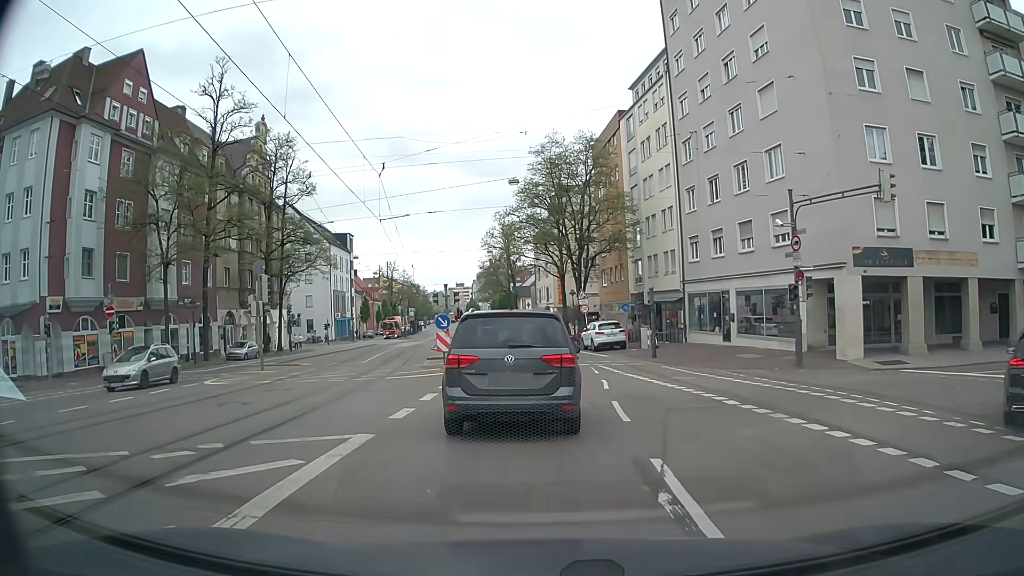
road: tertiary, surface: asphalt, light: Day
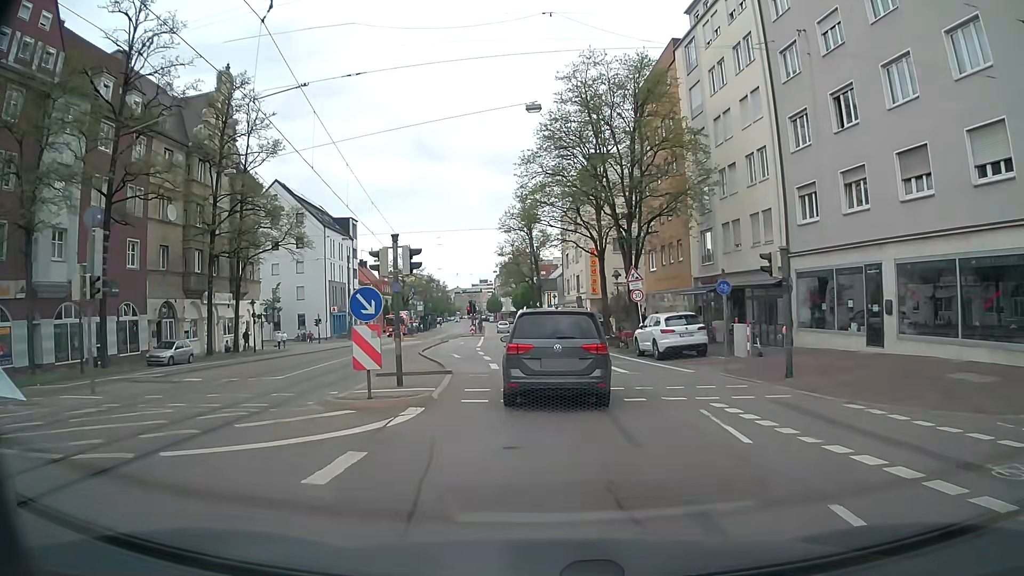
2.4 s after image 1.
(-0.2, +14.5) m; -3°
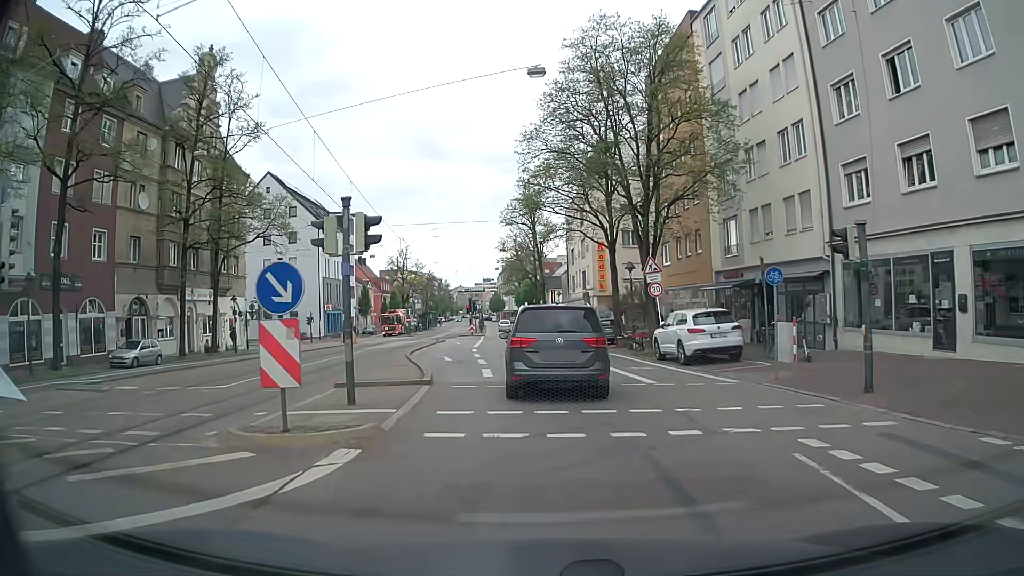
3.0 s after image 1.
(+0.1, +4.1) m; +1°
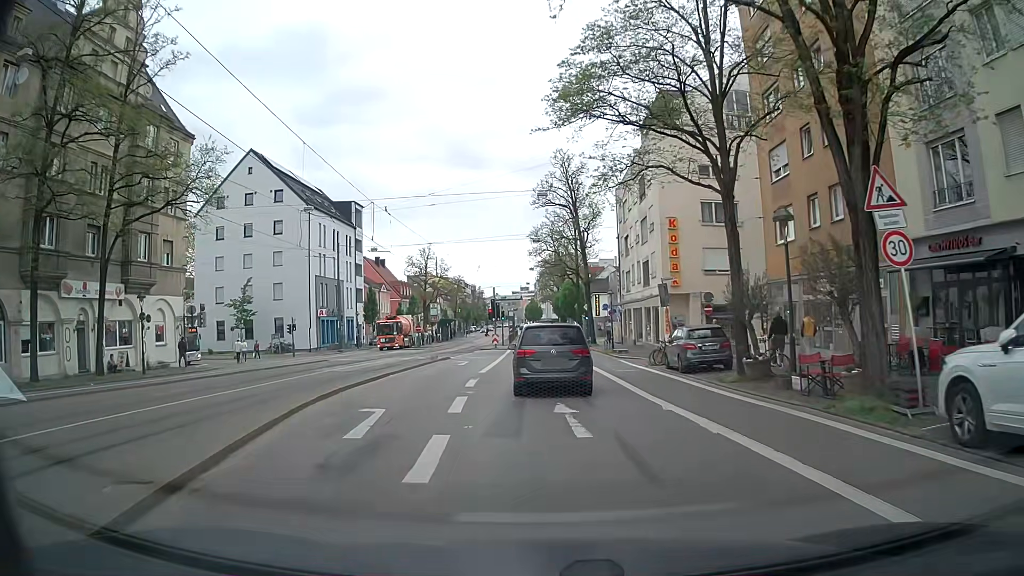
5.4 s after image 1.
(-0.7, +16.9) m; -4°
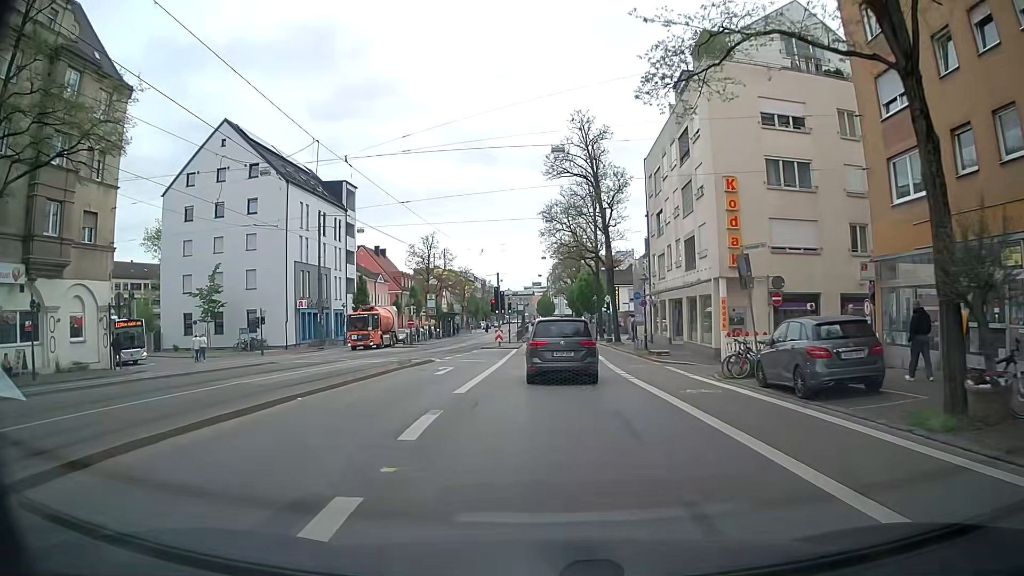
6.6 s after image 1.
(-0.1, +9.9) m; -1°
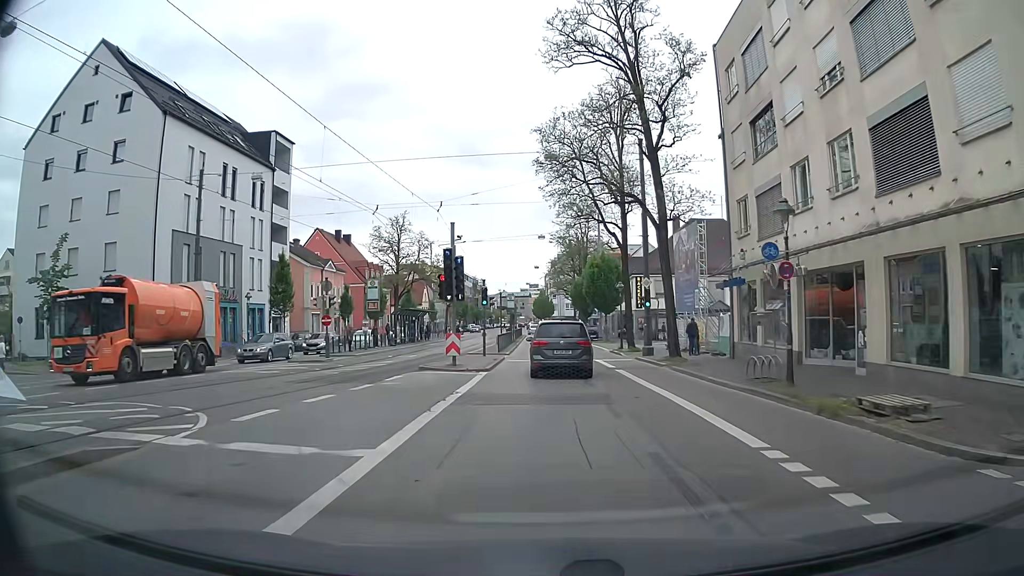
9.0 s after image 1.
(+0.3, +22.1) m; +1°
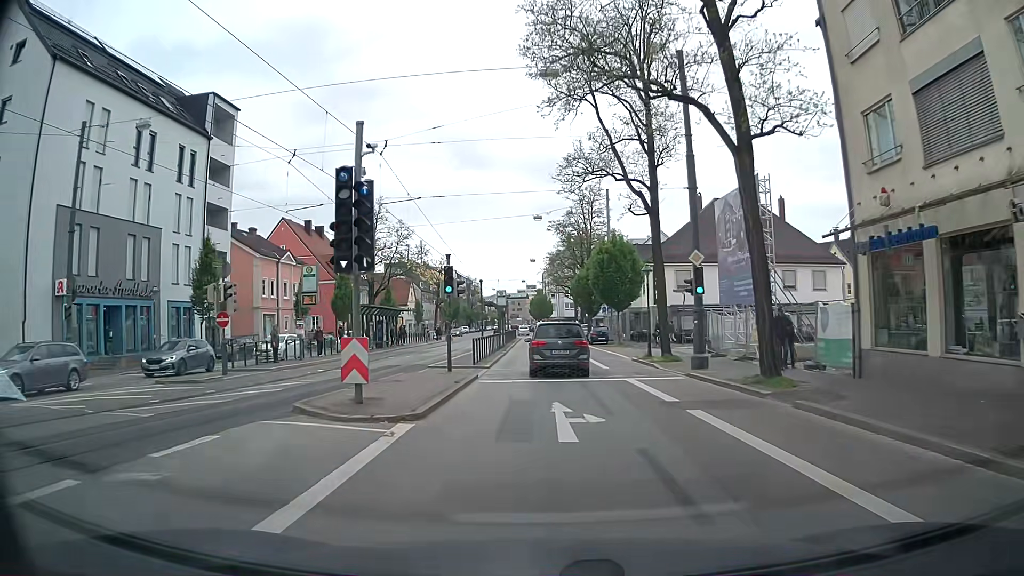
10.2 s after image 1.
(0.0, +11.9) m; 0°
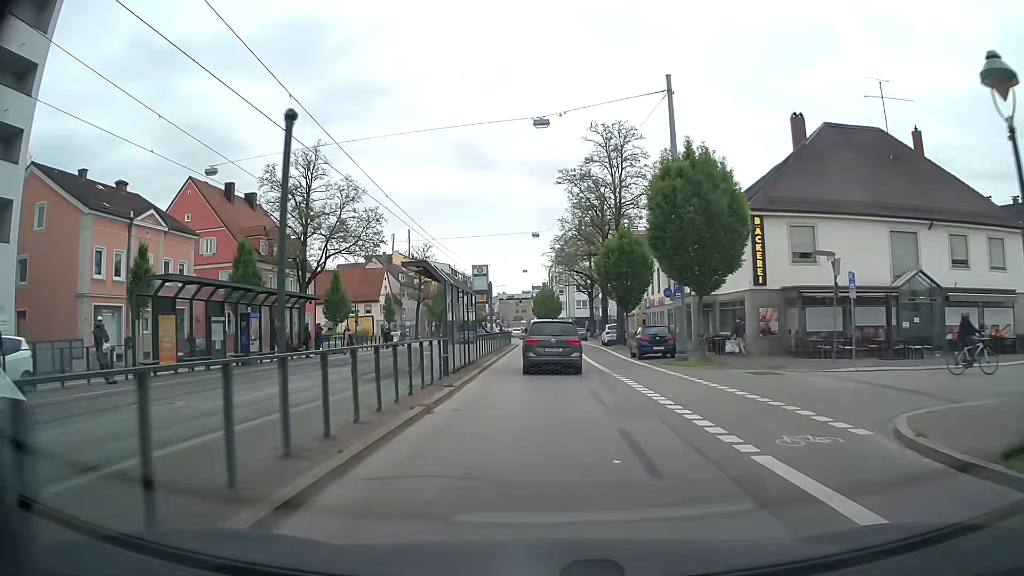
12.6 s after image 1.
(-0.1, +24.7) m; -1°
(0, +10) (0, +20) (0, +30) (0, +40) (0, +50) (0, +60) (-1, +70) (-1, +80) (-2, +90) (-3, +100) m
